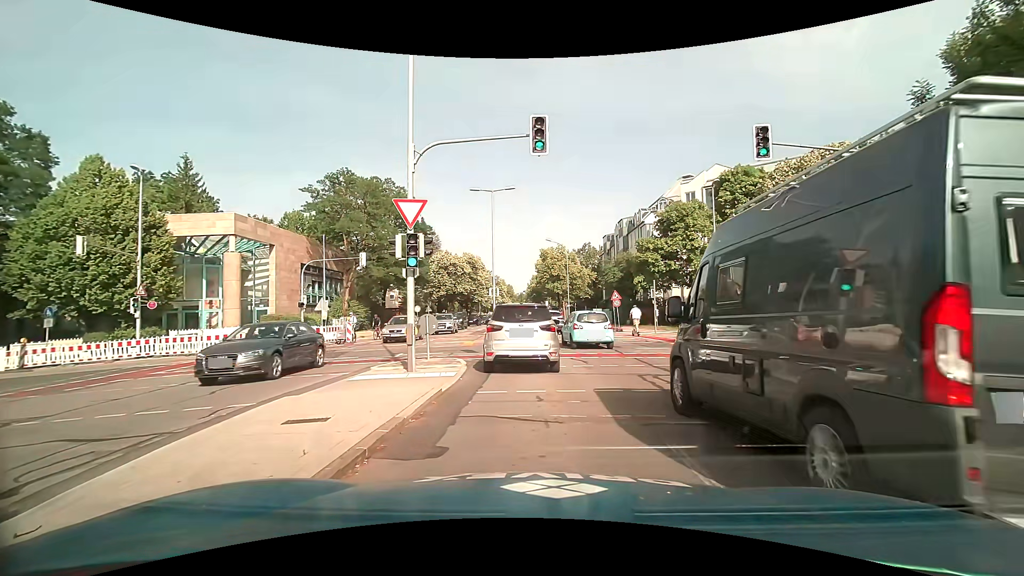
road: tertiary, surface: asphalt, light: Day
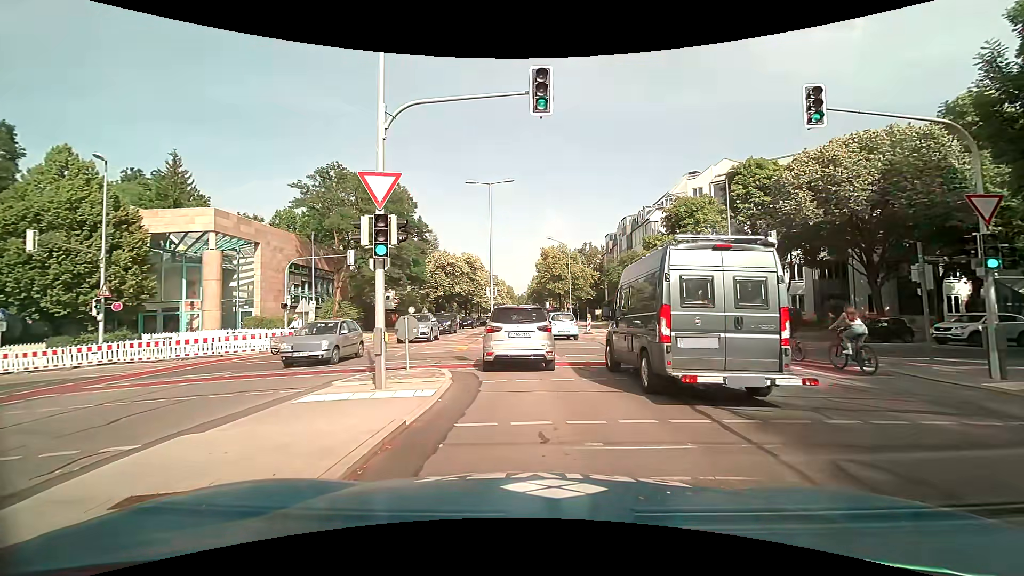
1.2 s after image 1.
(0.0, +2.5) m; +2°
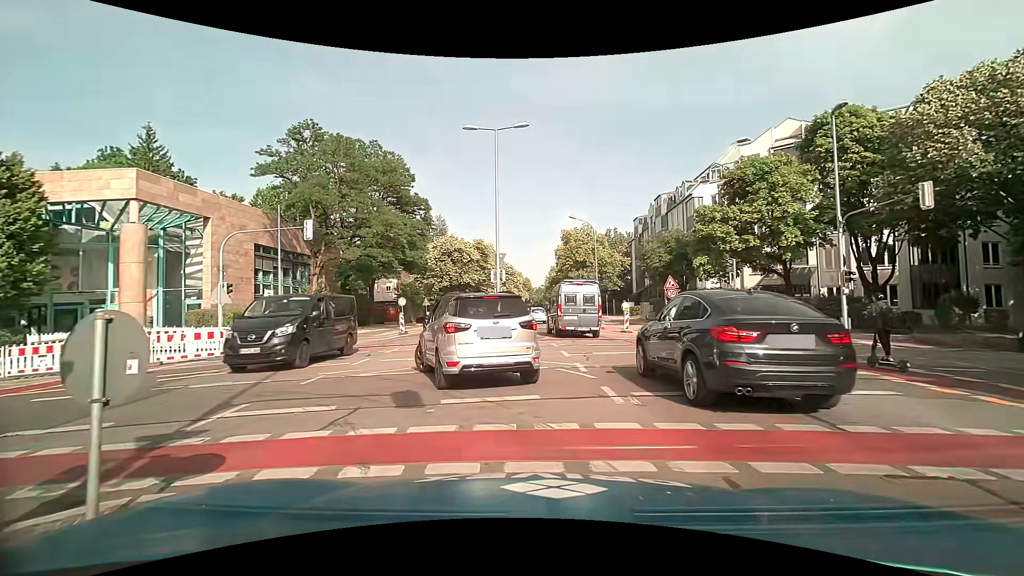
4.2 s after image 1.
(-0.4, +8.9) m; -4°
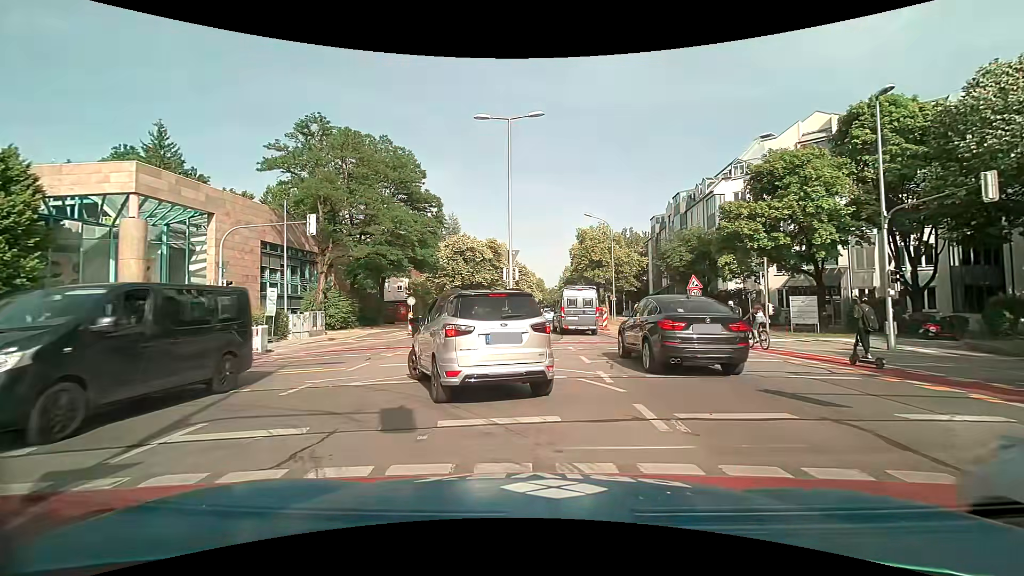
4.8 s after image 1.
(0.0, +1.4) m; +1°
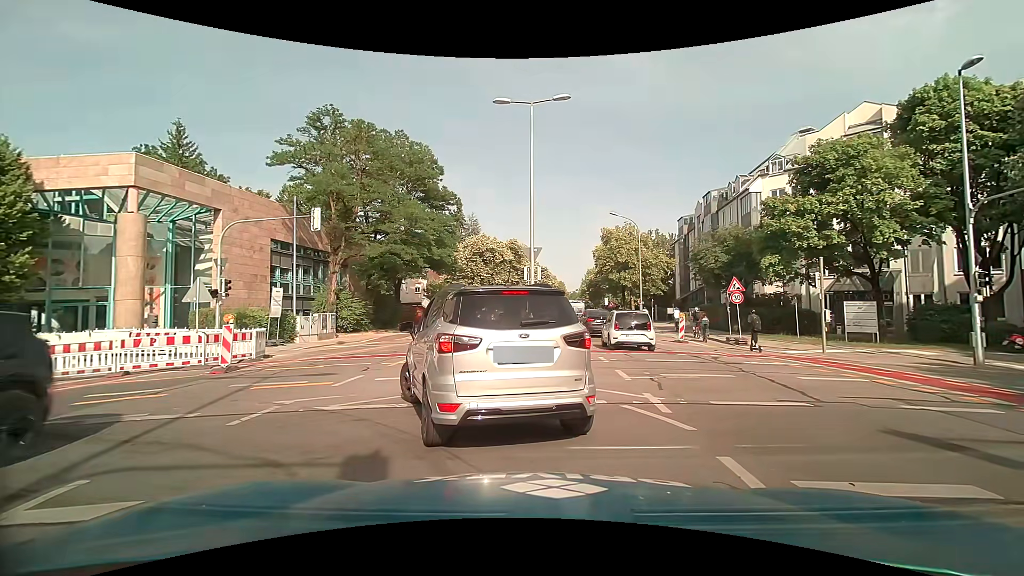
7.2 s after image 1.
(-0.1, +2.2) m; -2°
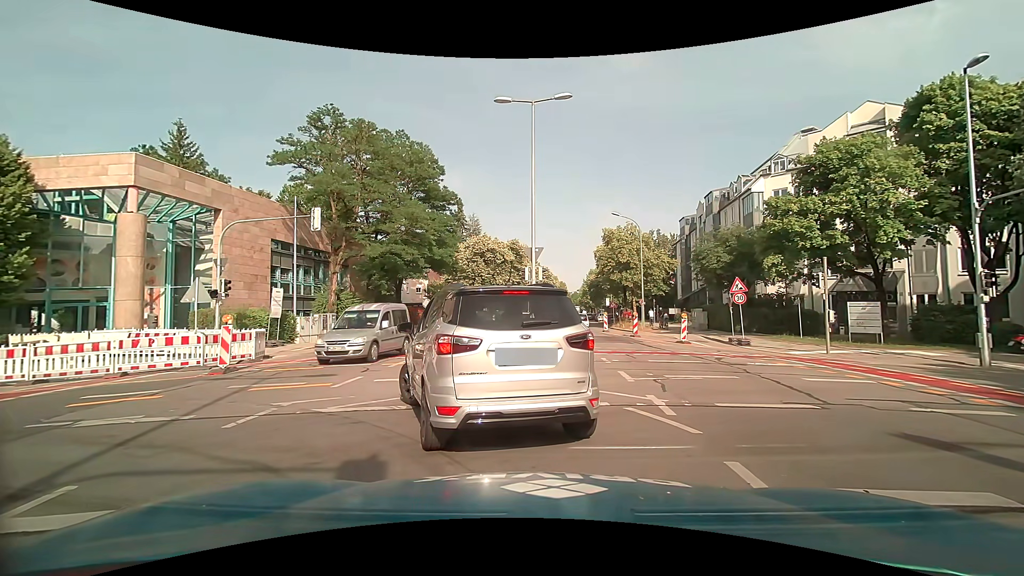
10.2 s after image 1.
(0.0, +0.2) m; 0°
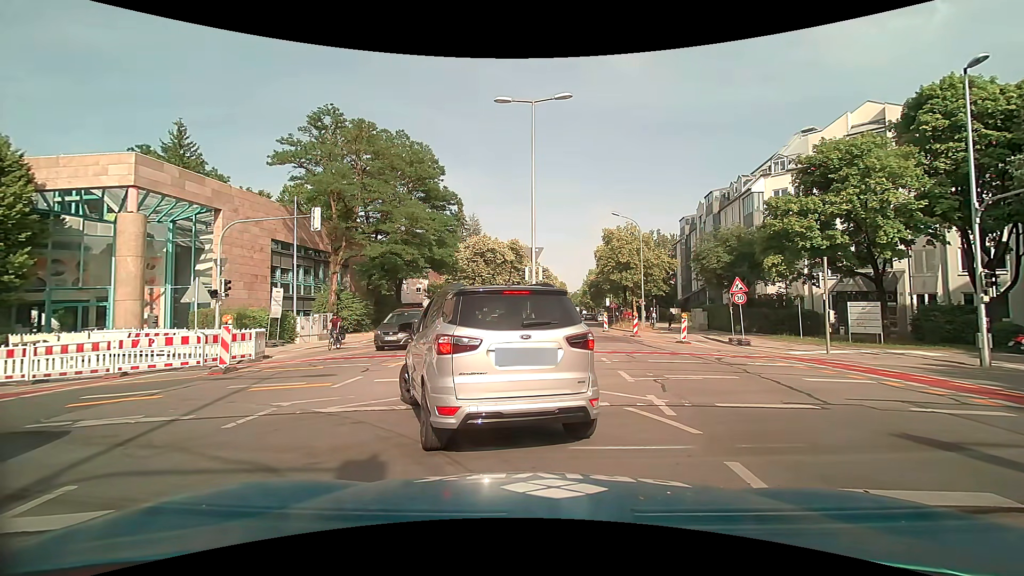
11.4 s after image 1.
(0.0, 0.0) m; 0°
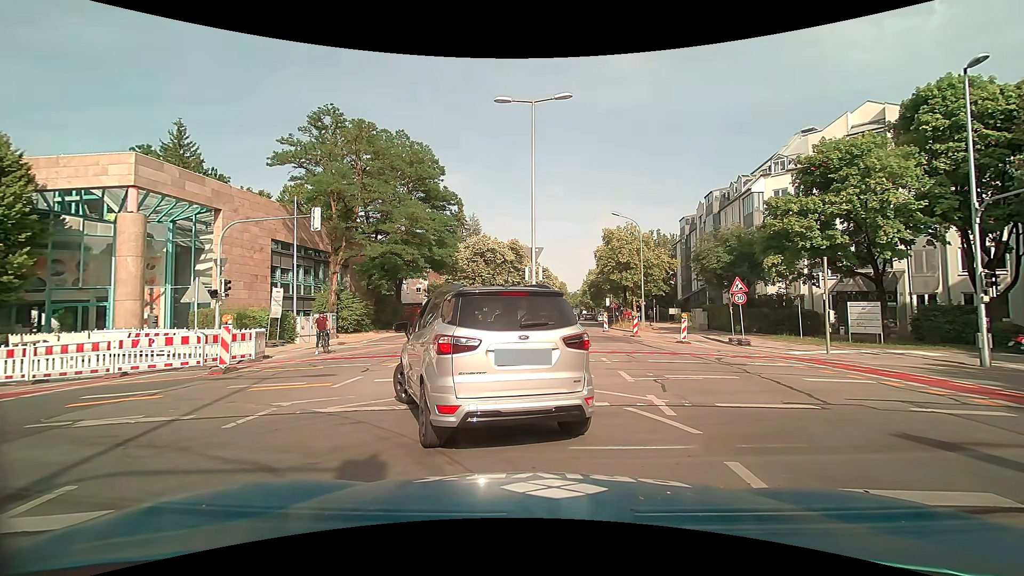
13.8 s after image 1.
(0.0, 0.0) m; 0°
(-5, +8) (-15, +9) (-24, +8) (-34, +7) (-44, +6) (-54, +4) (-64, +3) (-74, +2) (-84, 0) (-94, -1) m
